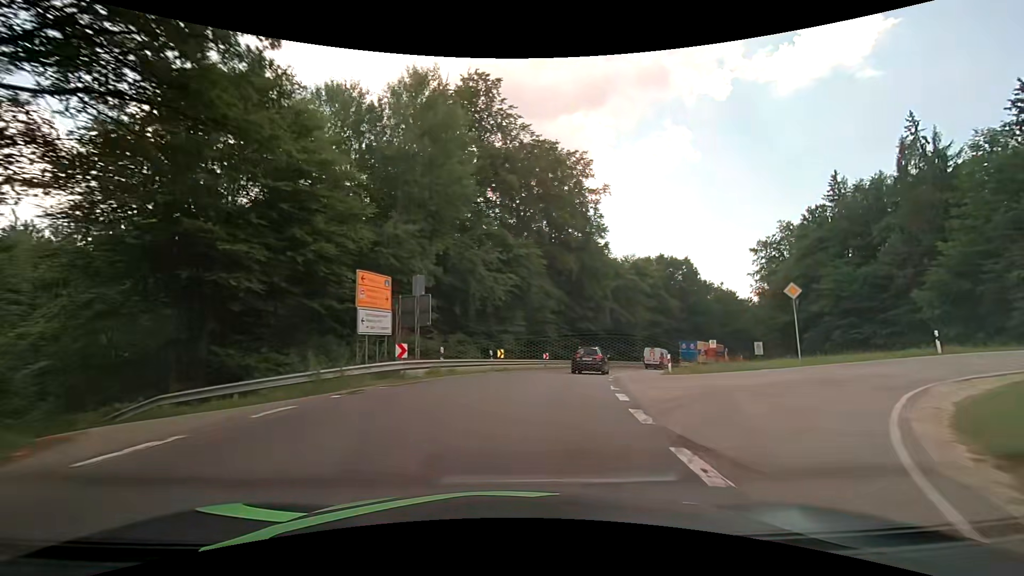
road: secondary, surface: asphalt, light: Day
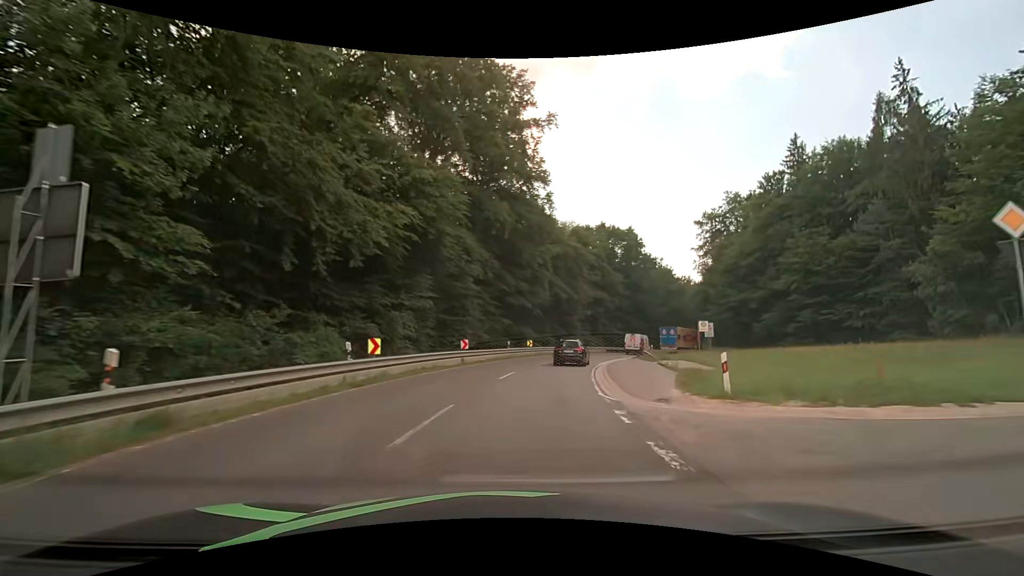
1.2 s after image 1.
(+1.4, +15.1) m; +10°
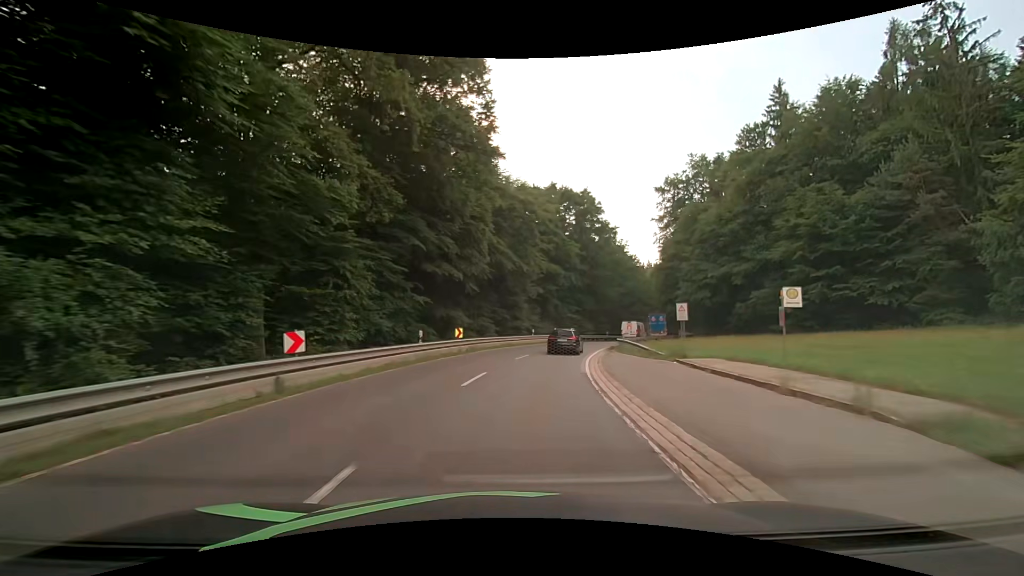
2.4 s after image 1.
(+1.0, +16.0) m; +8°
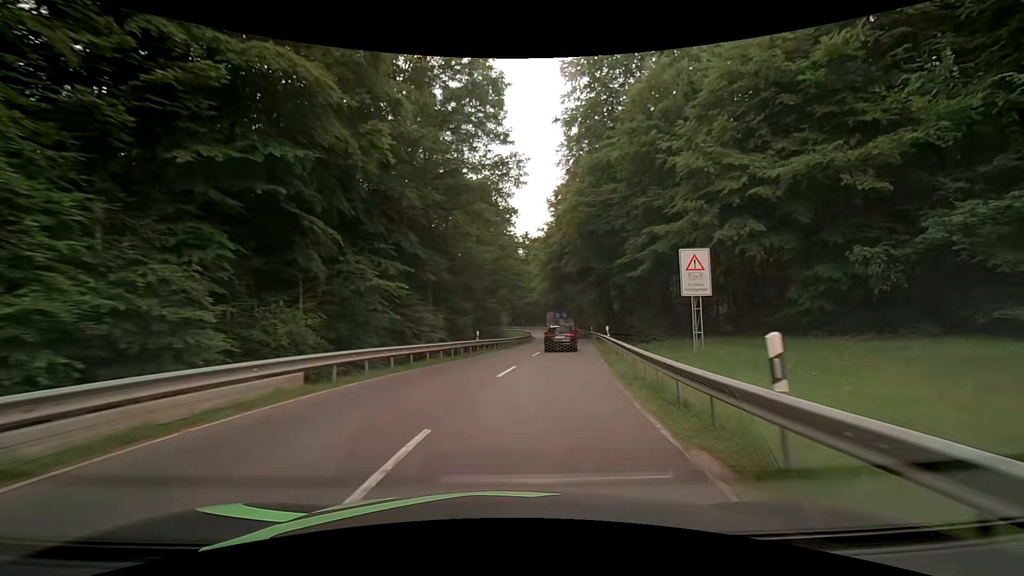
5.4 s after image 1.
(+5.7, +41.6) m; +17°
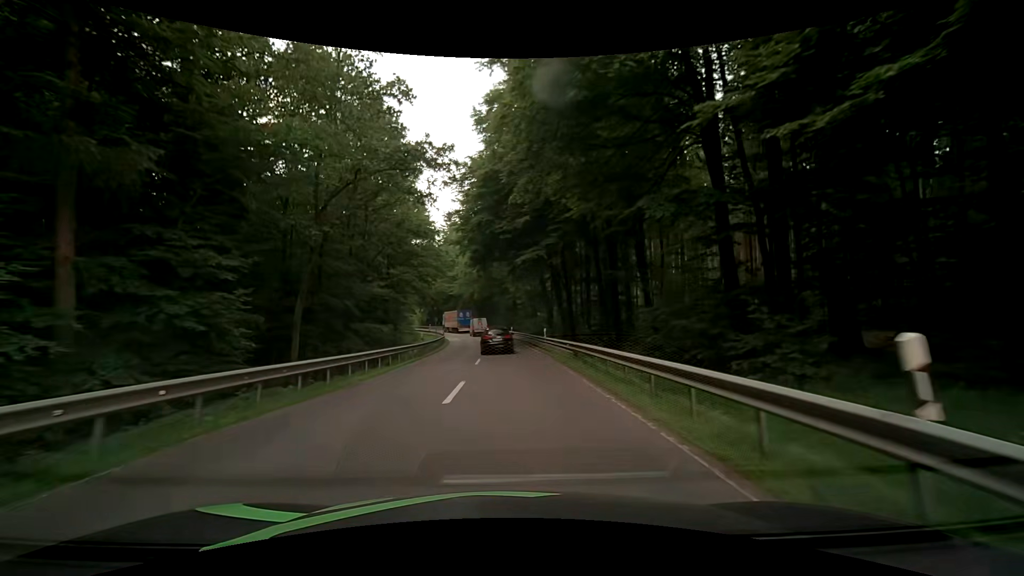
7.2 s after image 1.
(+2.5, +25.6) m; +8°
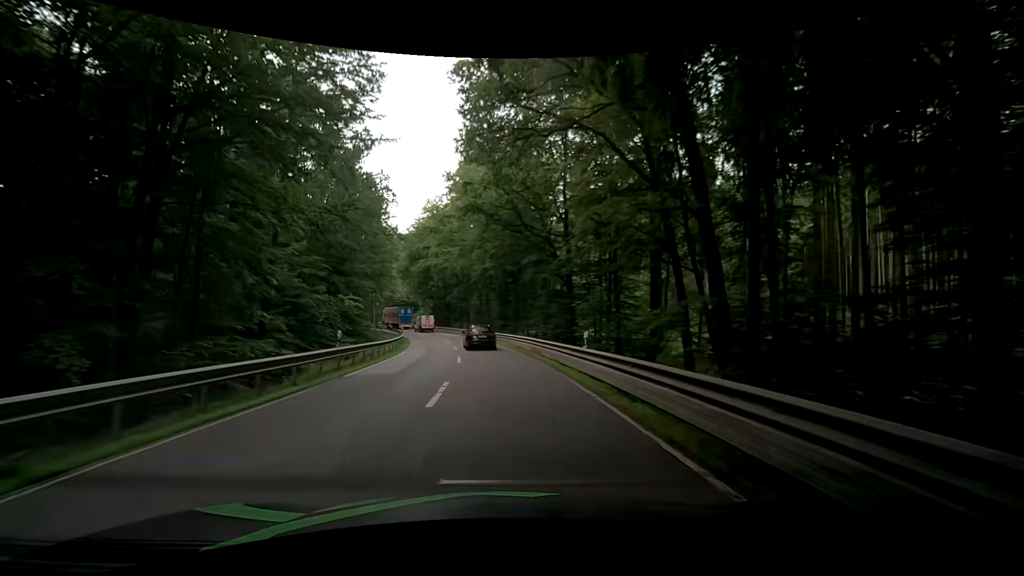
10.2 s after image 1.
(+0.3, +43.9) m; -1°
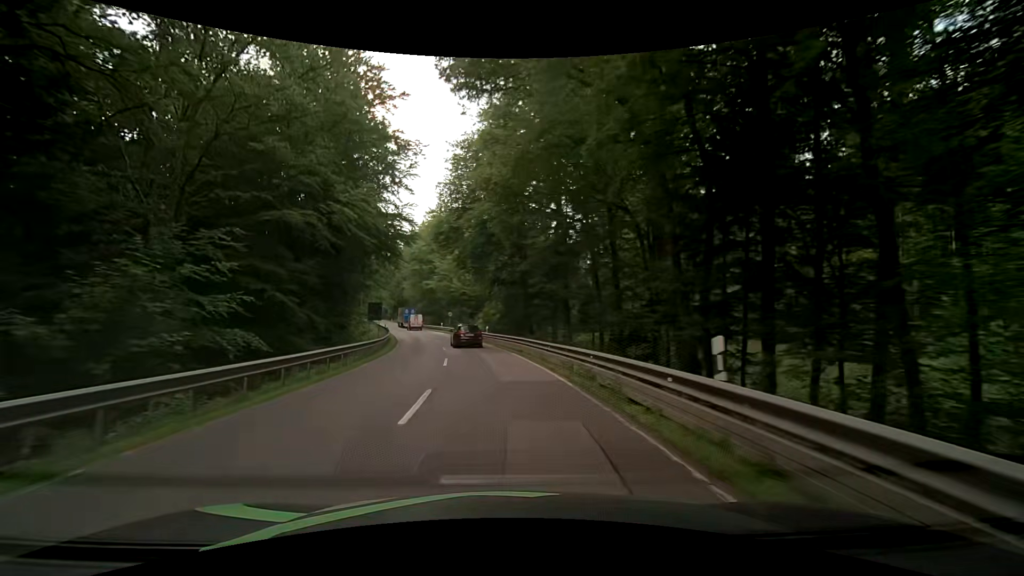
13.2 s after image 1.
(-4.2, +44.9) m; -12°
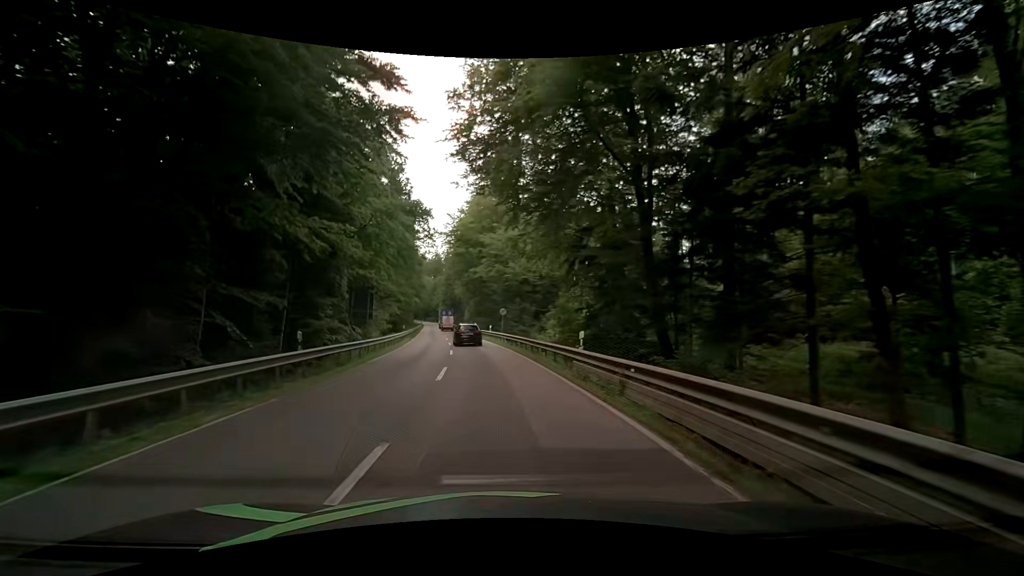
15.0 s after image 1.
(-1.5, +27.1) m; -7°
(0, +10) (-1, +20) (-2, +30) (-3, +40) (-4, +50) (-5, +60) (-7, +70) (-8, +79) (-10, +89) (-11, +99) m
